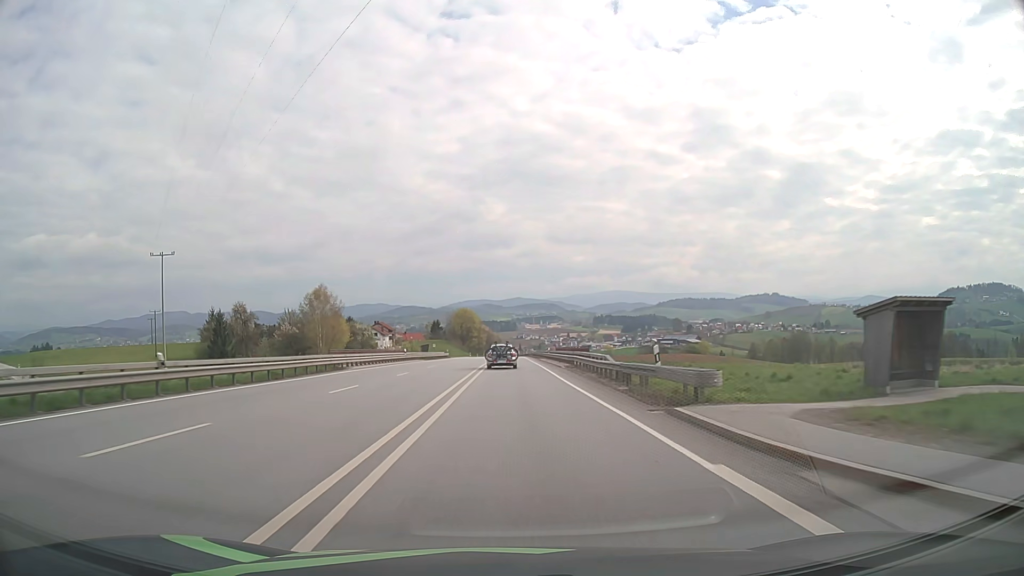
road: primary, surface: asphalt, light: Day
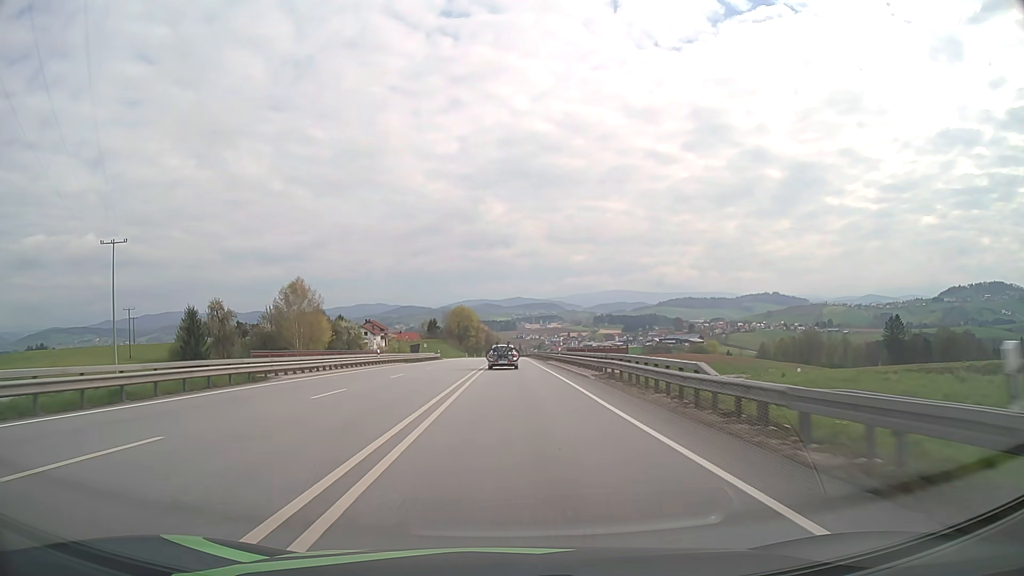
(0.0, +13.8) m; 0°
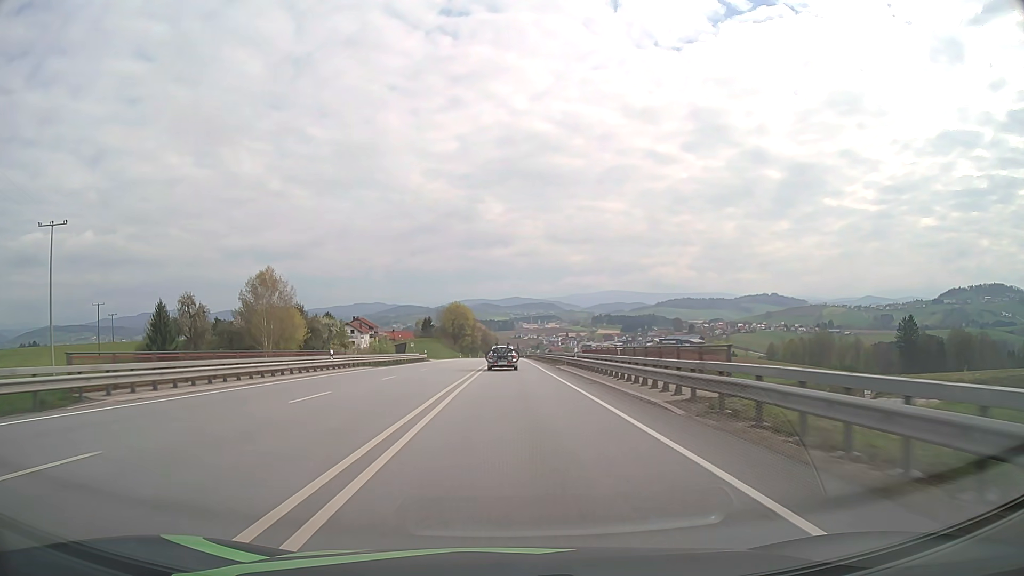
(0.0, +13.7) m; 0°
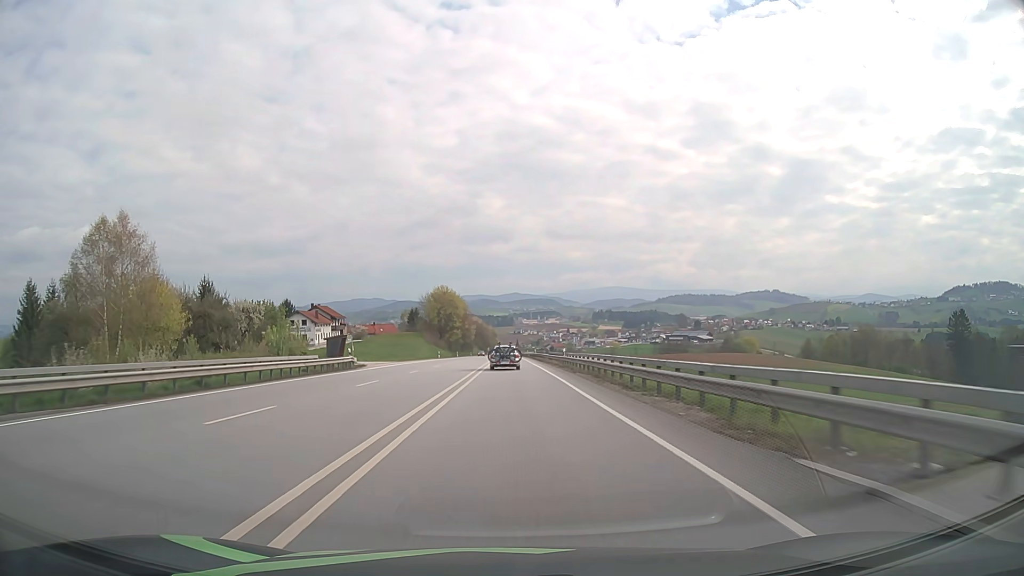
(+0.1, +40.9) m; 0°
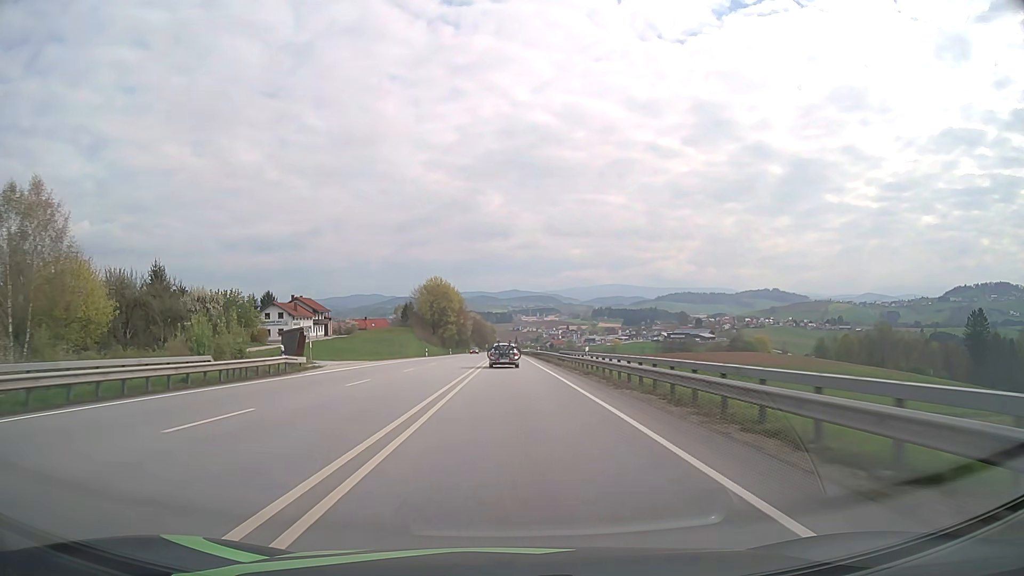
(0.0, +13.6) m; 0°
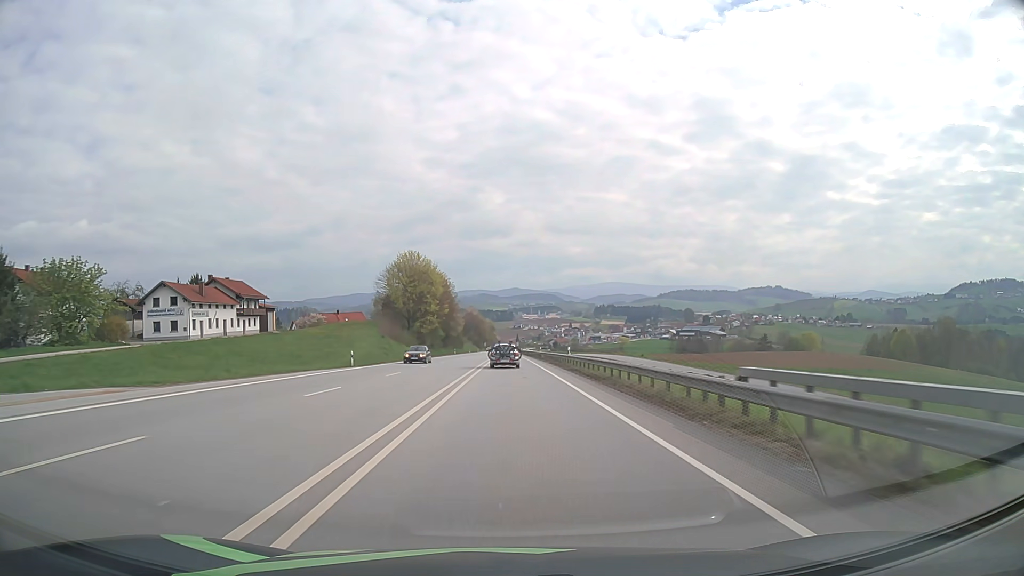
(0.0, +40.7) m; 0°
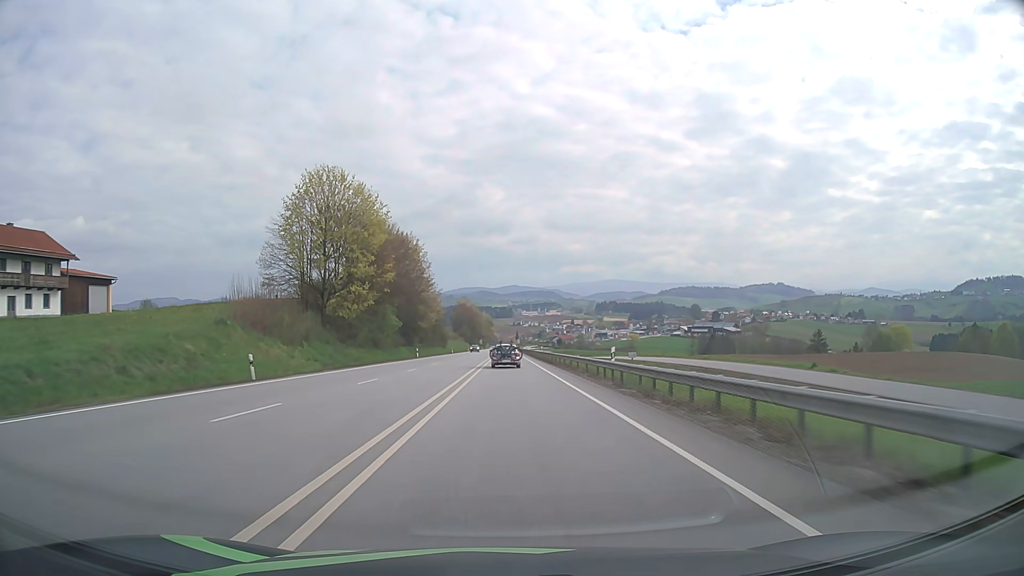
(-0.1, +54.3) m; 0°
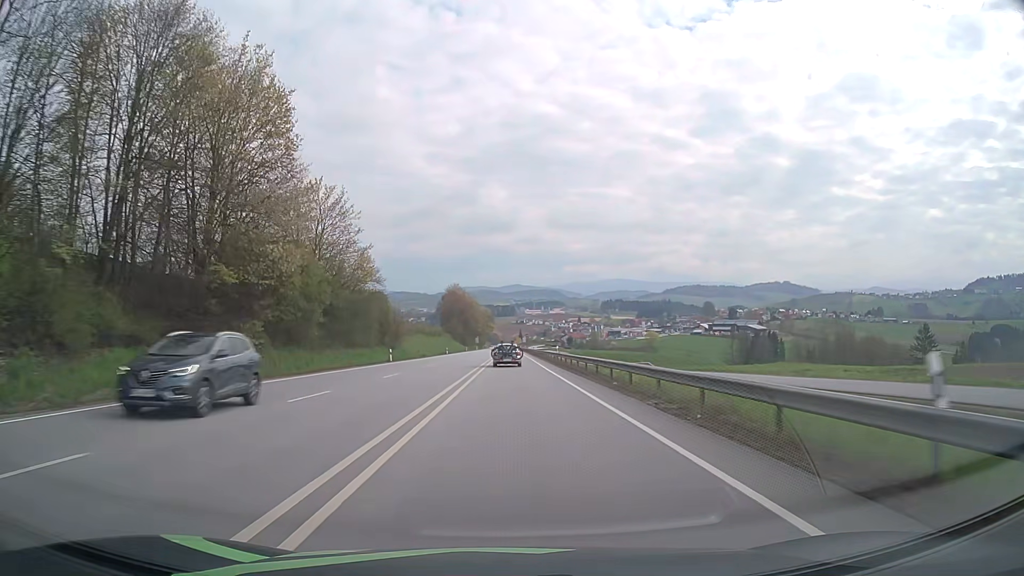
(-0.2, +68.1) m; 0°
(0, +10) (0, +20) (0, +30) (0, +40) (0, +50) (0, +60) (0, +70) (0, +80) (0, +90) (+1, +100) m
